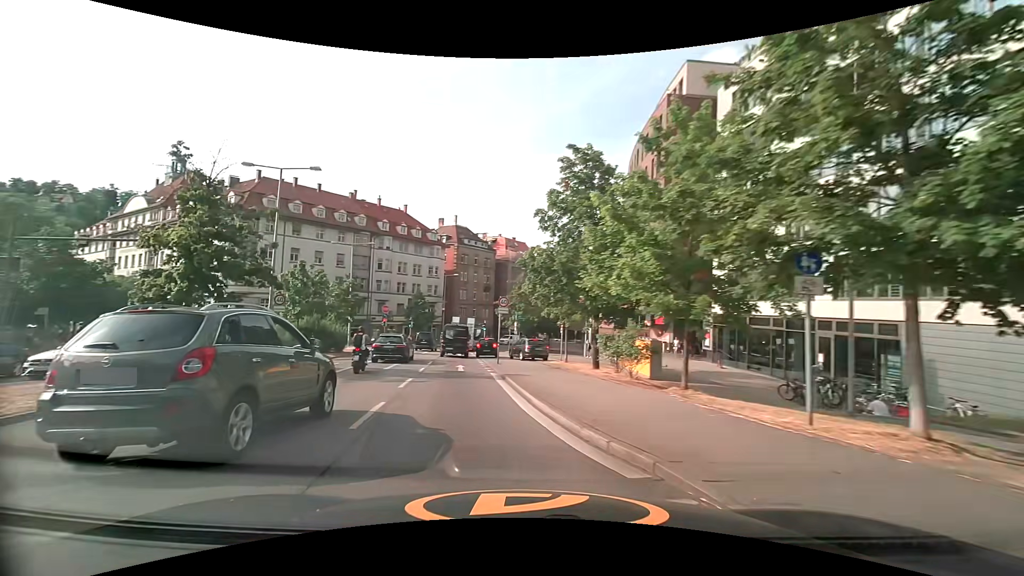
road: primary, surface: asphalt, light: Day
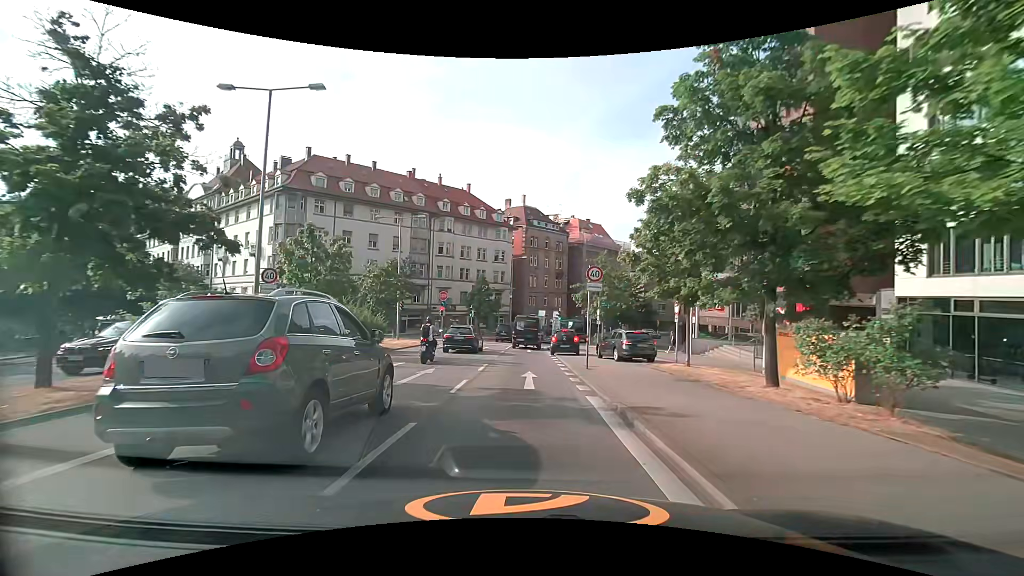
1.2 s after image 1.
(-0.9, +9.5) m; -7°
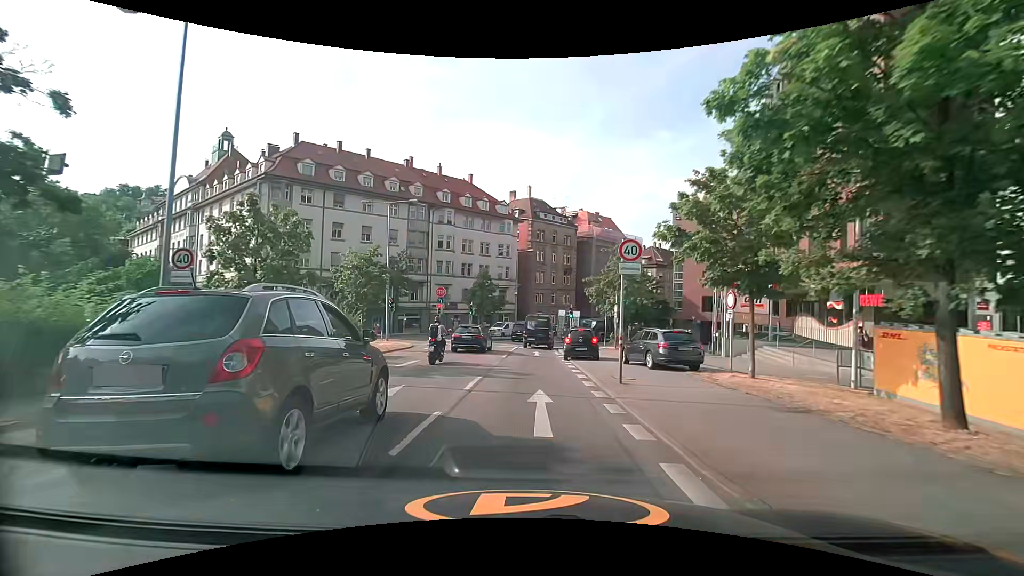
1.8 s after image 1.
(-0.1, +5.2) m; -1°
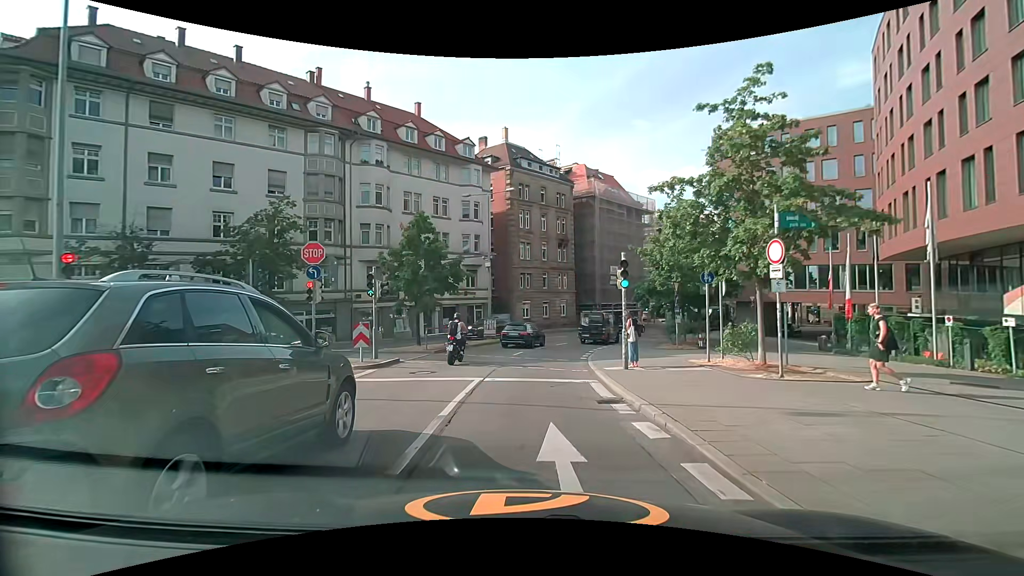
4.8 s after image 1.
(+0.2, +24.4) m; +2°
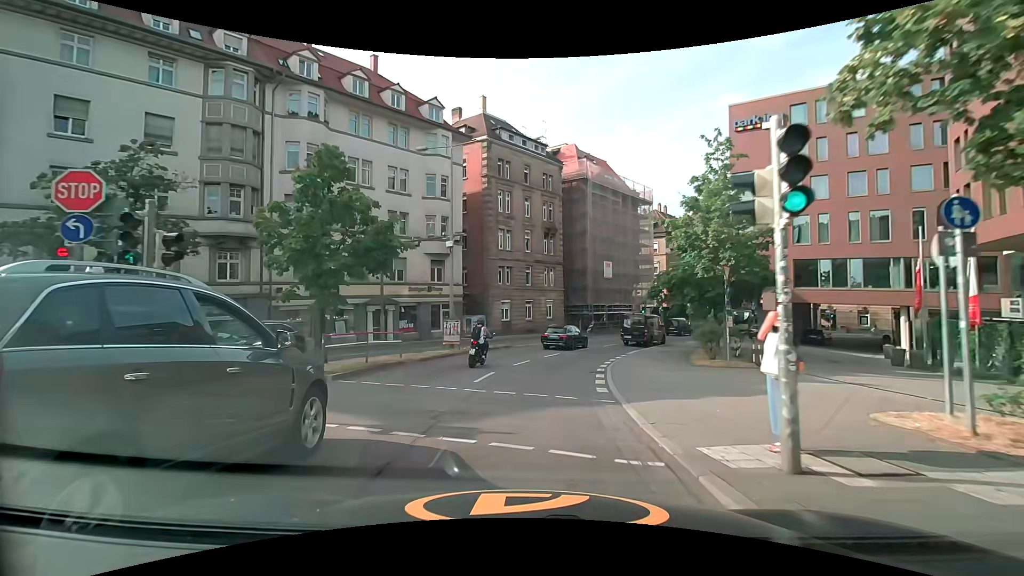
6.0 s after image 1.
(+0.2, +10.0) m; +2°
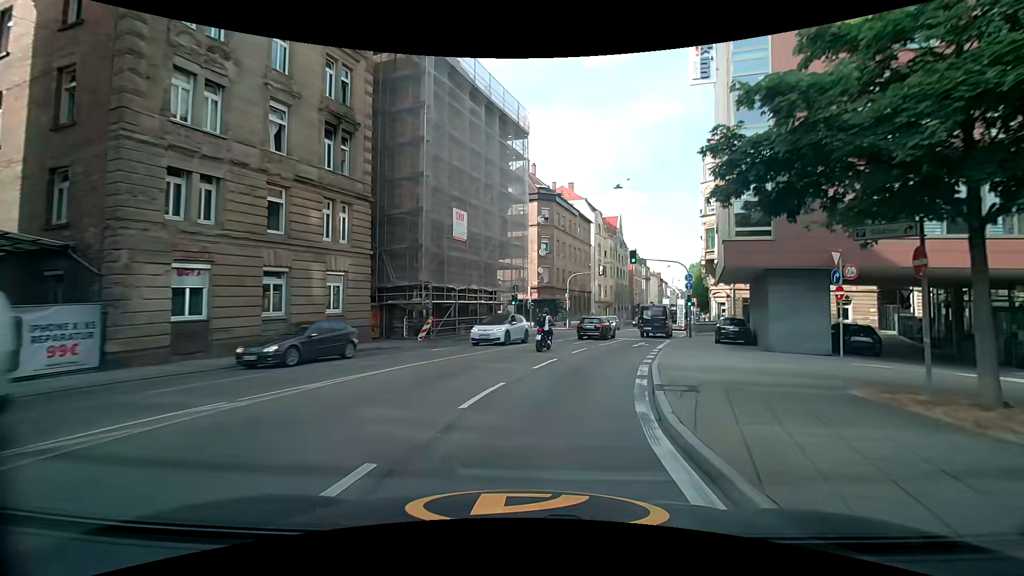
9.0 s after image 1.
(+3.4, +28.0) m; +17°
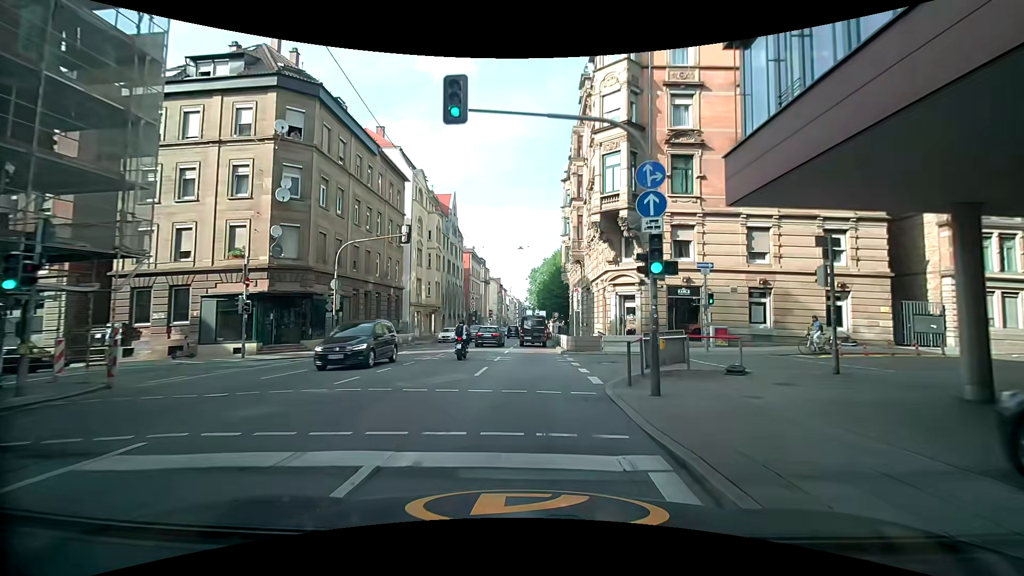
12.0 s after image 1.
(+6.0, +28.1) m; +18°
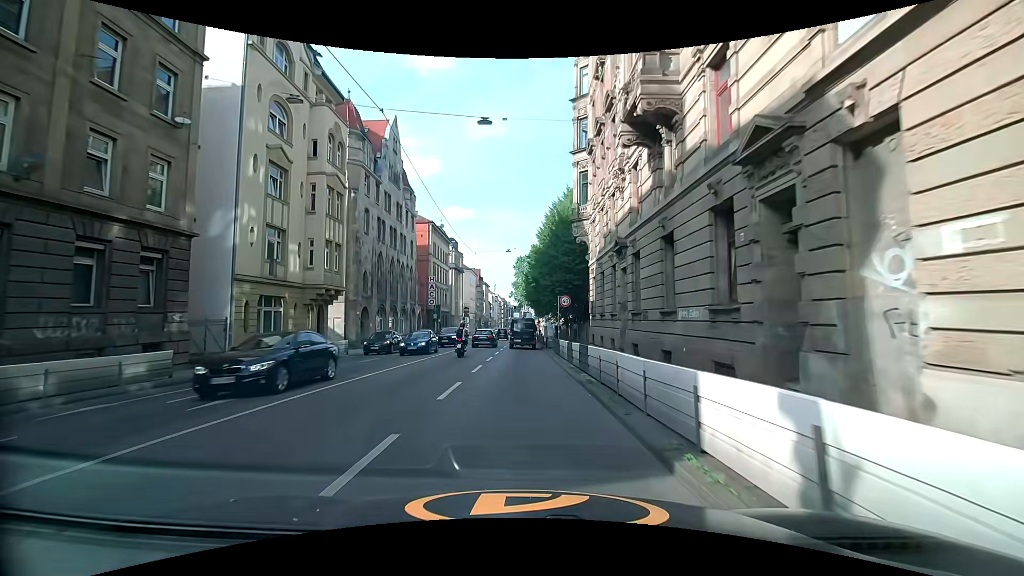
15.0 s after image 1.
(+1.0, +29.6) m; +3°
(0, +10) (0, +20) (0, +30) (0, +40) (0, +50) (0, +60) (0, +70) (0, +80) (-1, +90) (-1, +100) m
